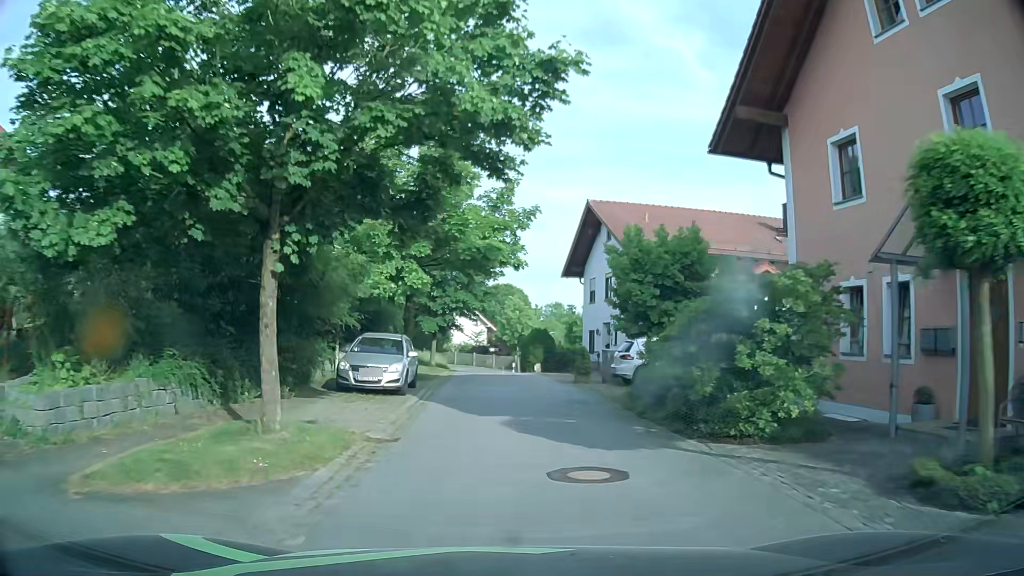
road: residential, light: Day
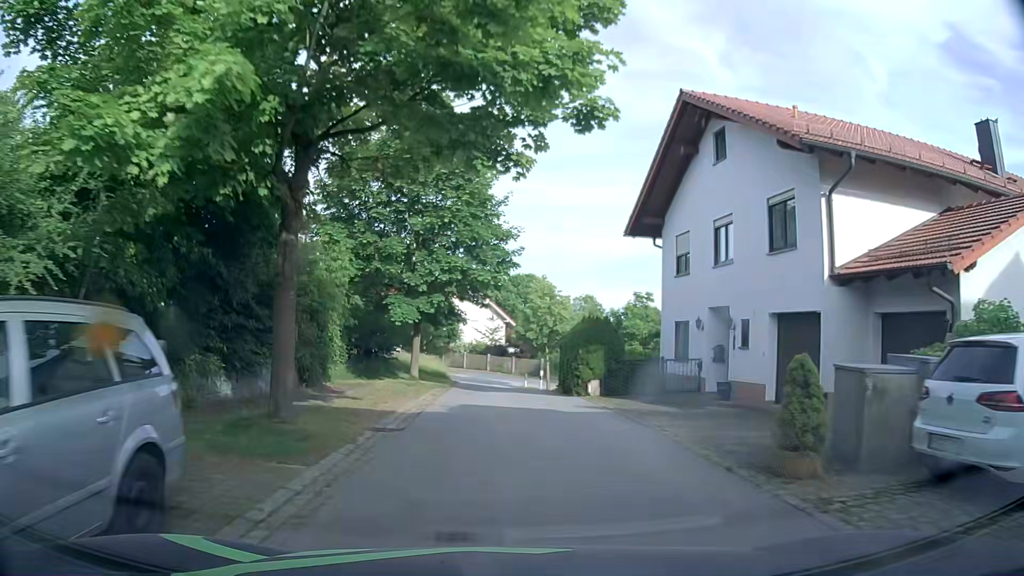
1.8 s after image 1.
(-0.2, +15.6) m; -2°
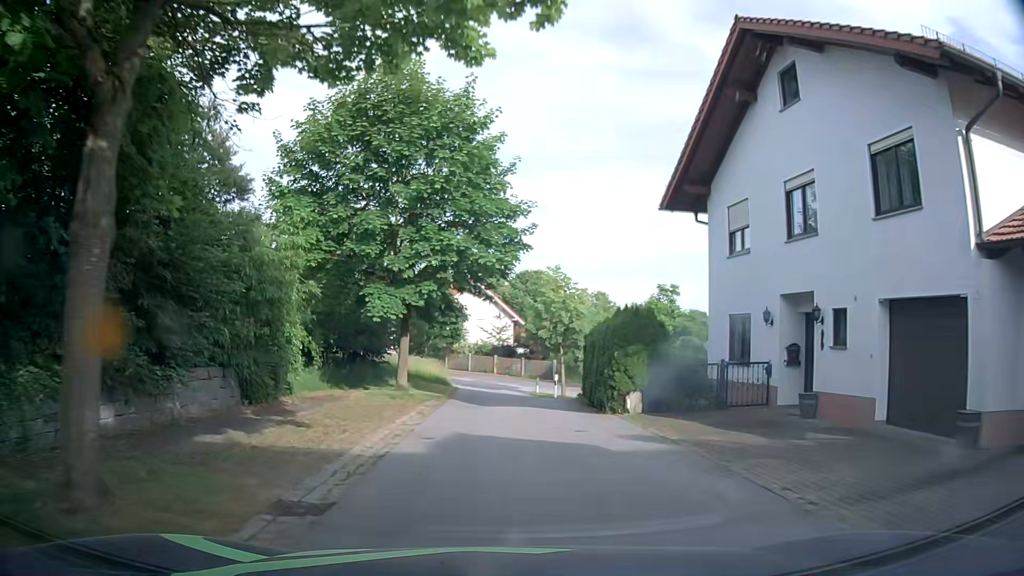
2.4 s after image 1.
(+0.1, +4.8) m; 0°
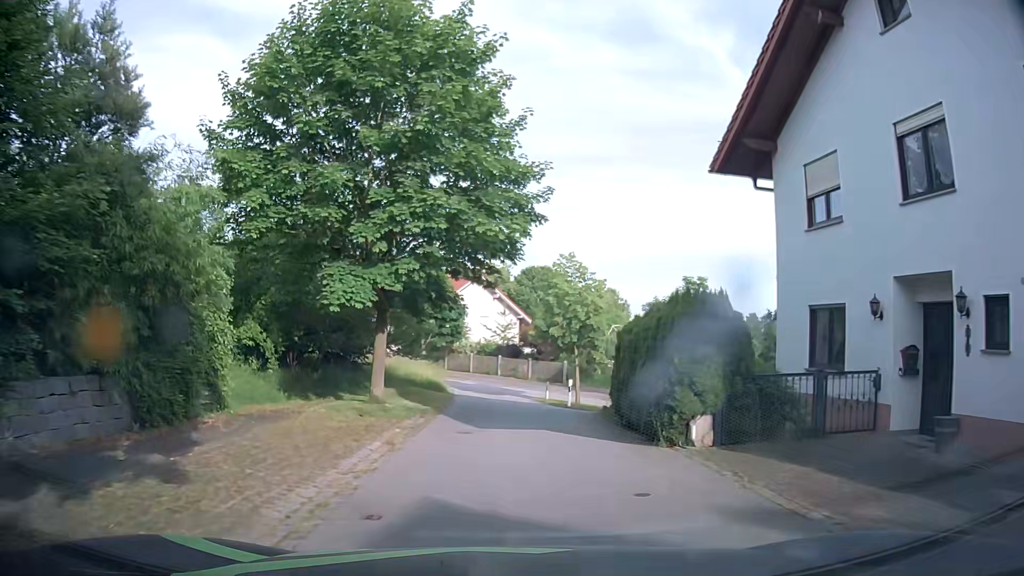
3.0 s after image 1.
(0.0, +4.6) m; 0°
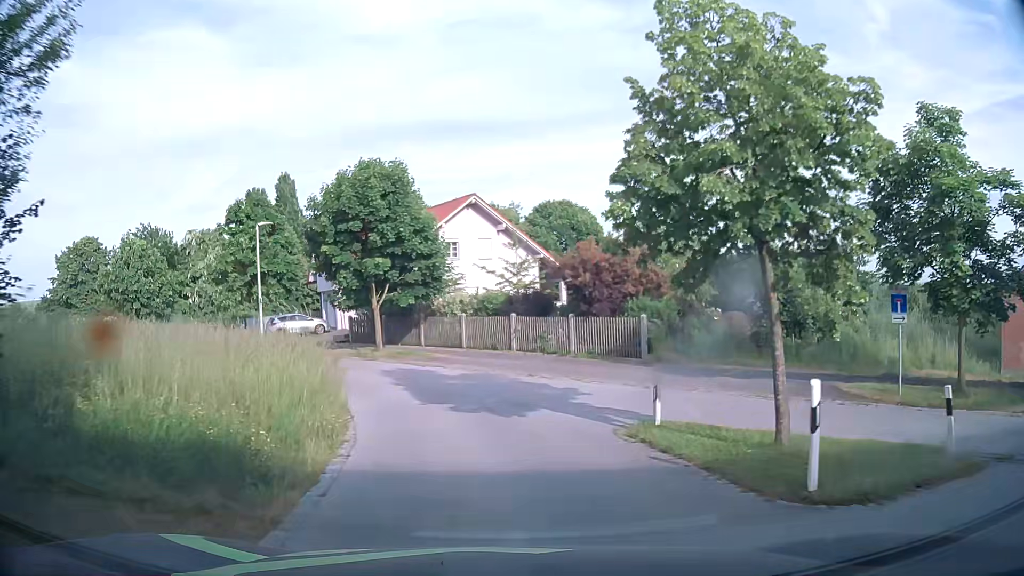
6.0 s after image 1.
(-0.4, +21.0) m; -1°
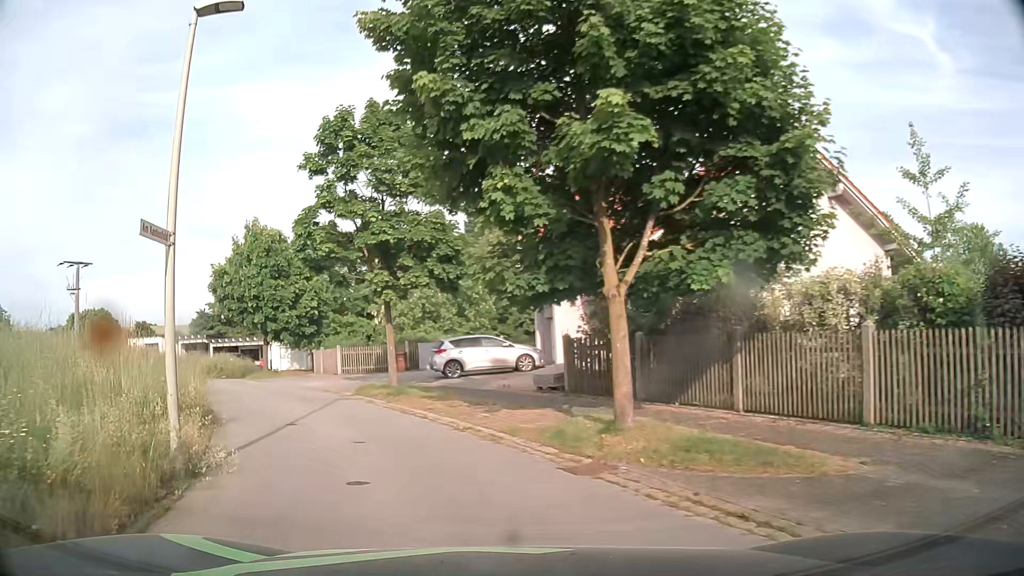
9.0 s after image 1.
(-2.9, +18.3) m; -21°
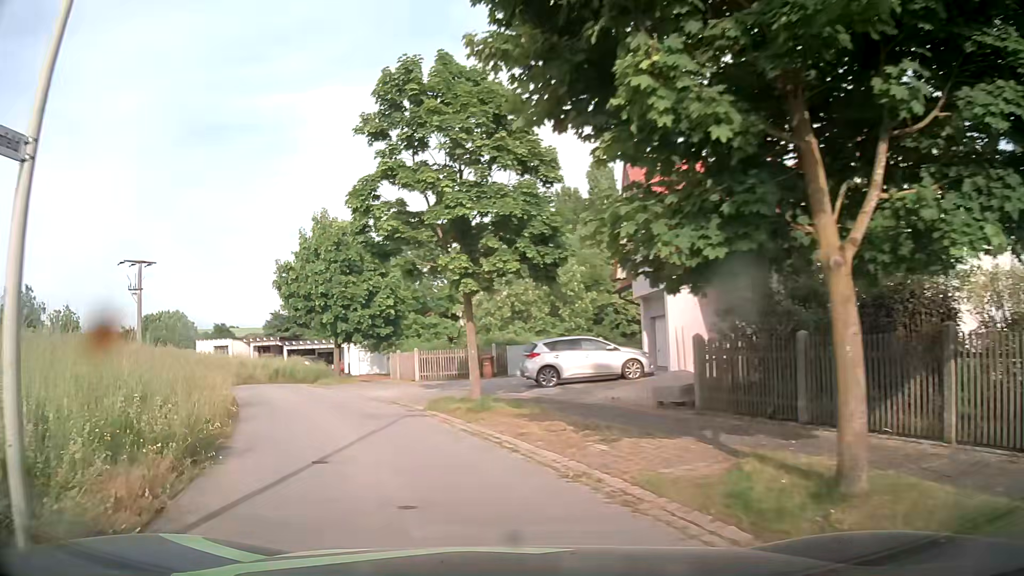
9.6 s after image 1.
(-0.3, +3.8) m; -9°
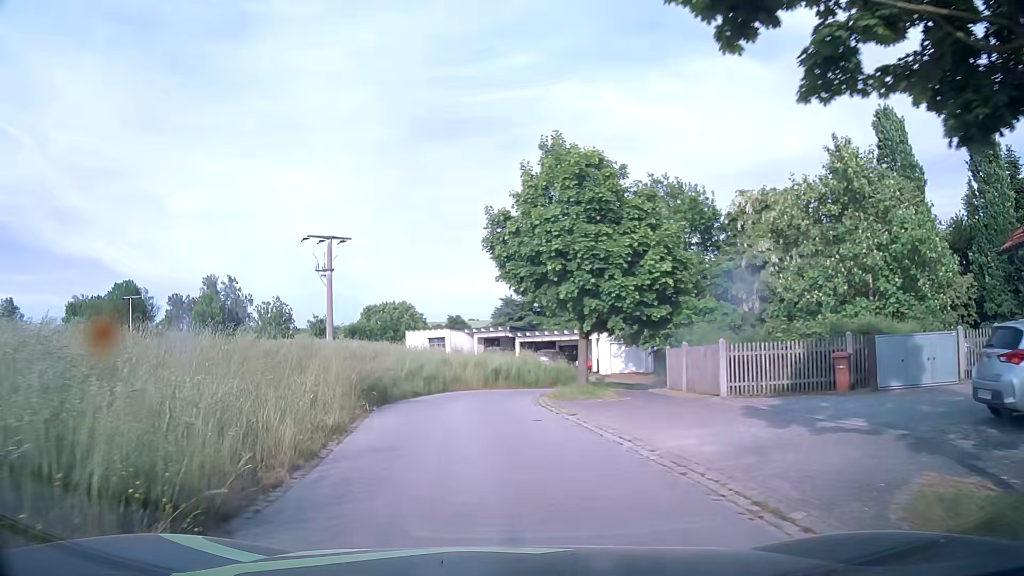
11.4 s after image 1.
(-2.5, +12.4) m; -21°
(-1, +10) (-1, +20) (+1, +30) (+9, +35) (+19, +34) (+28, +29) (+34, +21) (+41, +14) (+49, +8) (+58, +7) m
